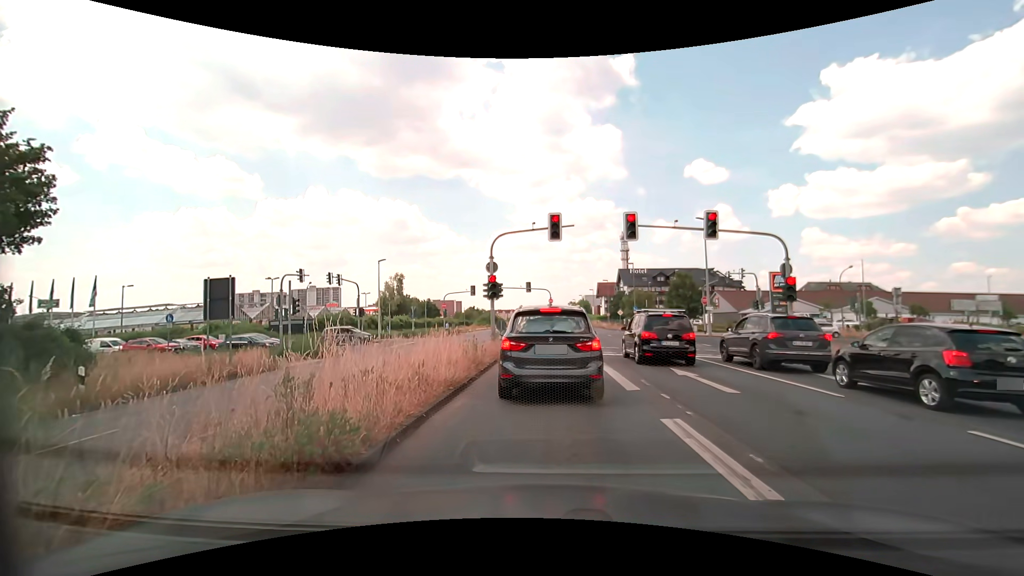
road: primary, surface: asphalt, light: Day
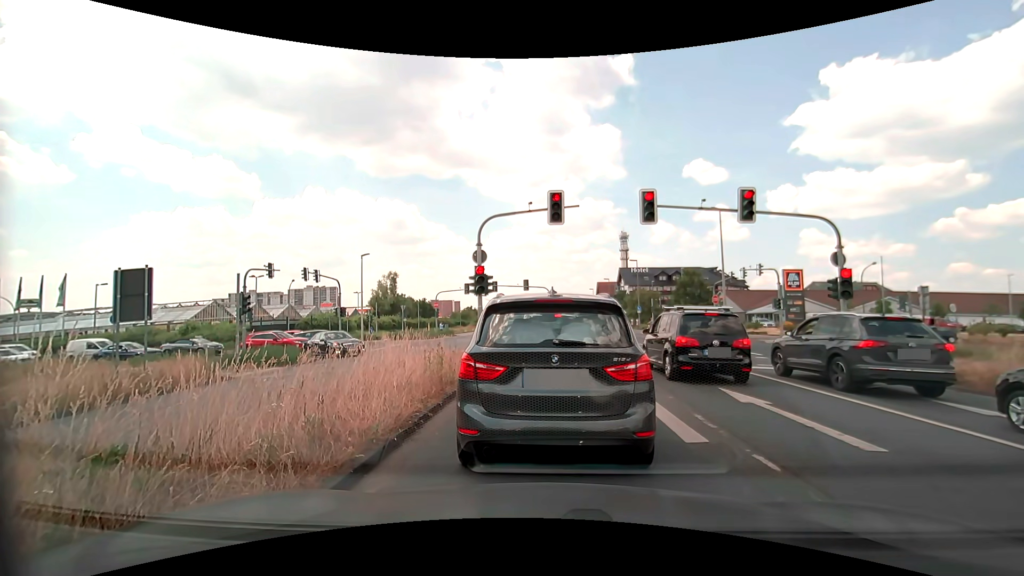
(0.0, +3.9) m; +2°
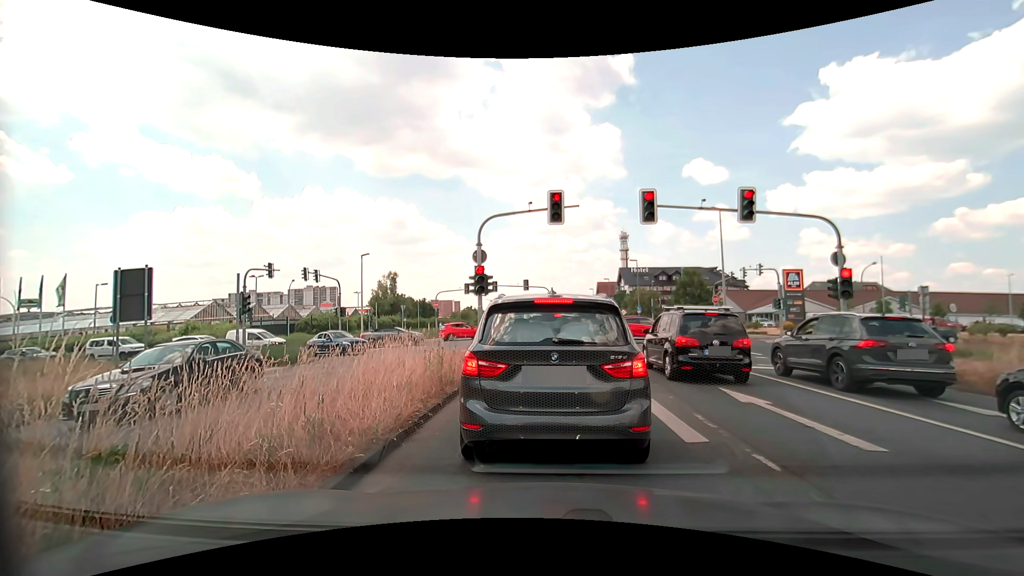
(0.0, +0.1) m; 0°
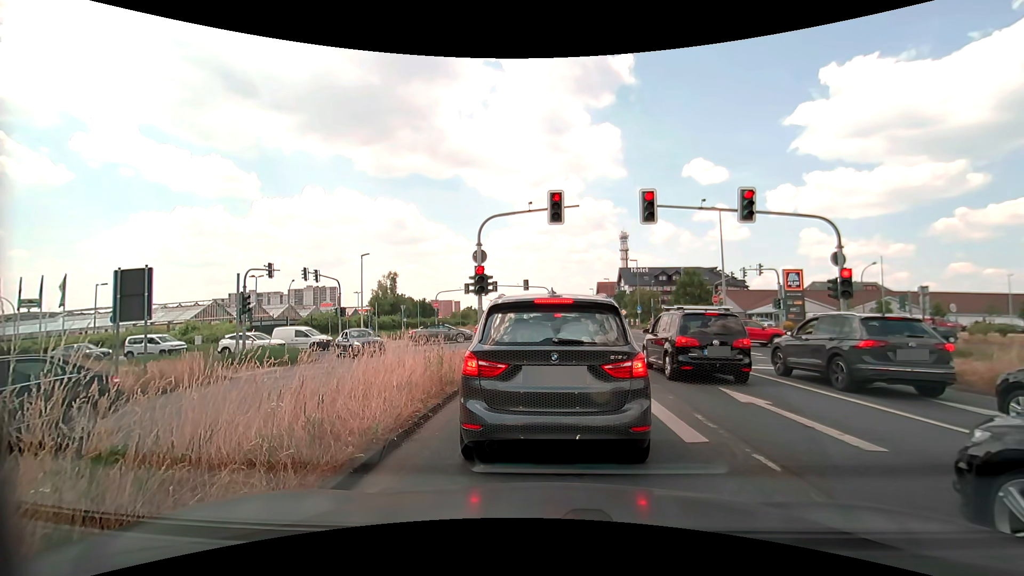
(0.0, 0.0) m; 0°
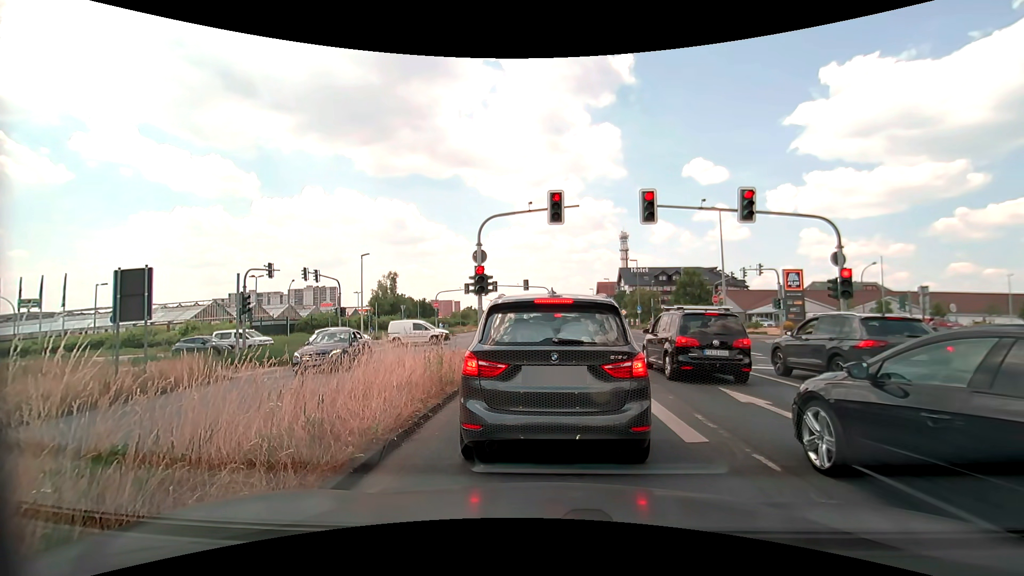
(0.0, 0.0) m; 0°
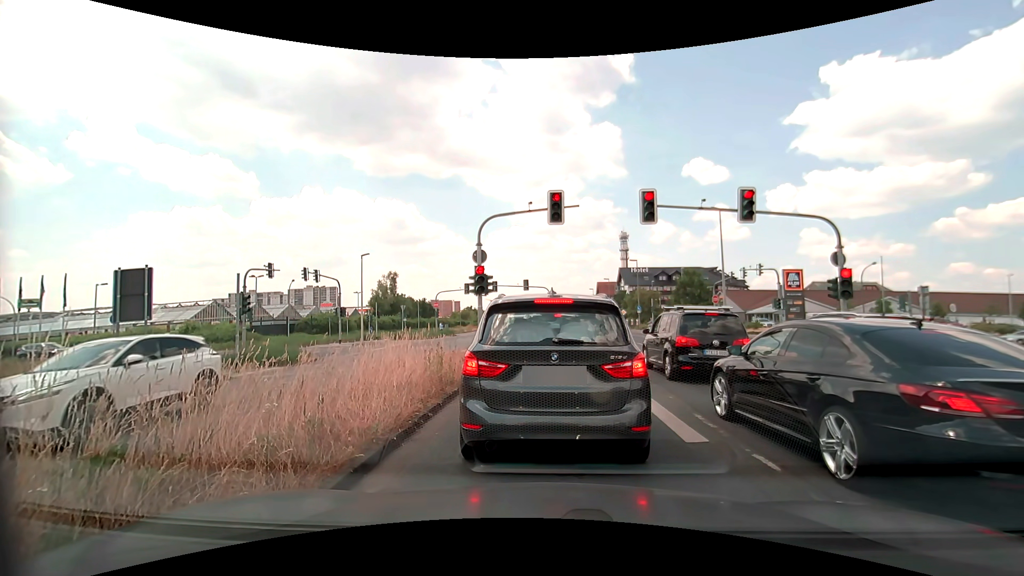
(0.0, 0.0) m; 0°
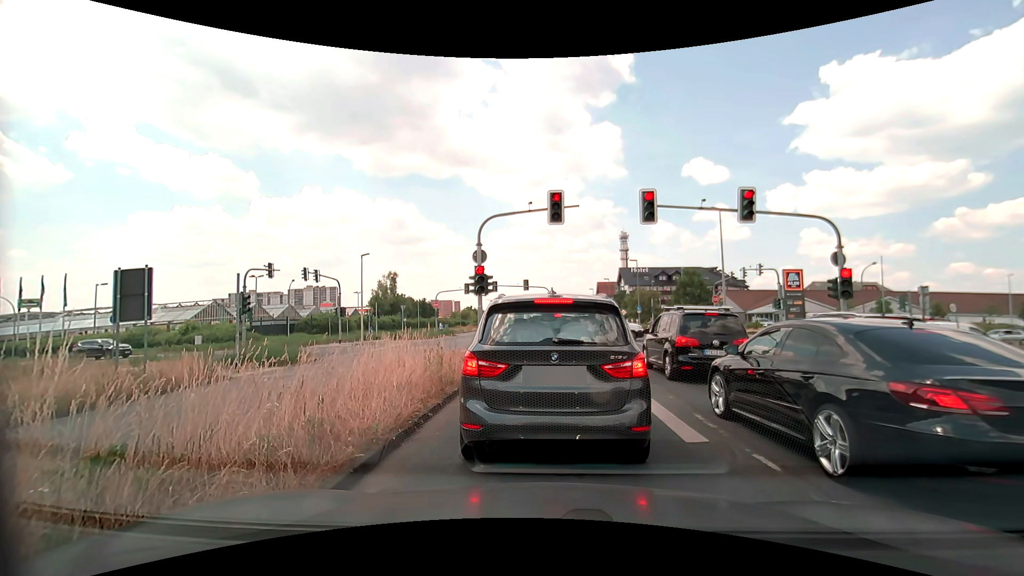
(0.0, 0.0) m; 0°
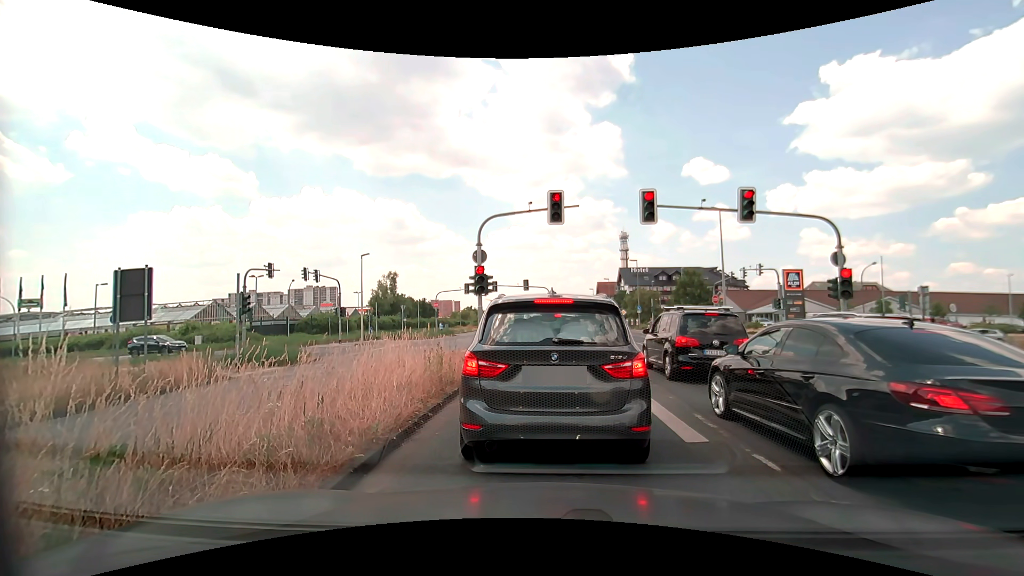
(0.0, 0.0) m; 0°
(0, +10) (0, +20) (-1, +30) (-4, +39) (-11, +47) (-20, +50) (-30, +50) (-40, +49) (-50, +48) (-60, +47) m
